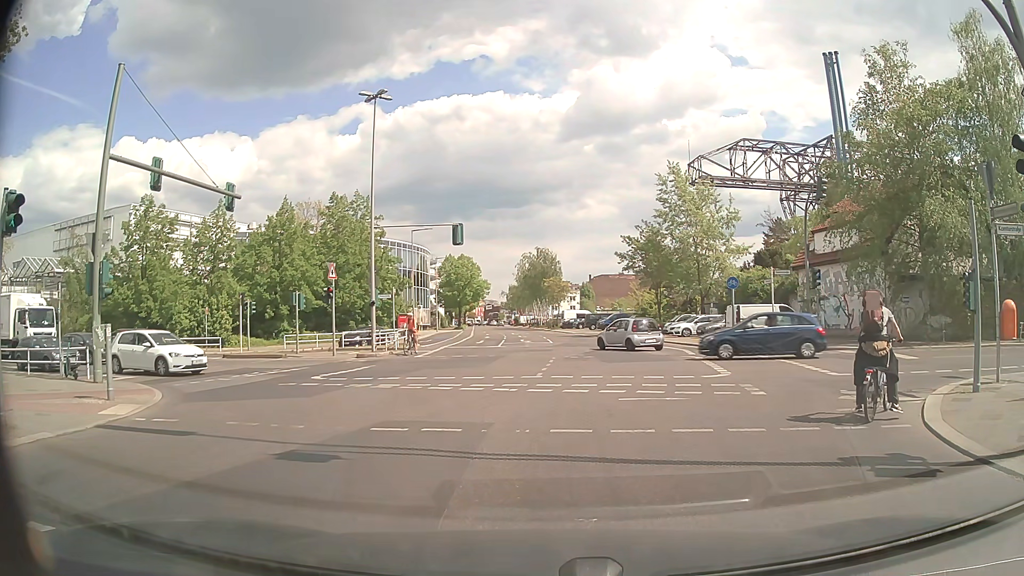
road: tertiary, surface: asphalt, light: Day
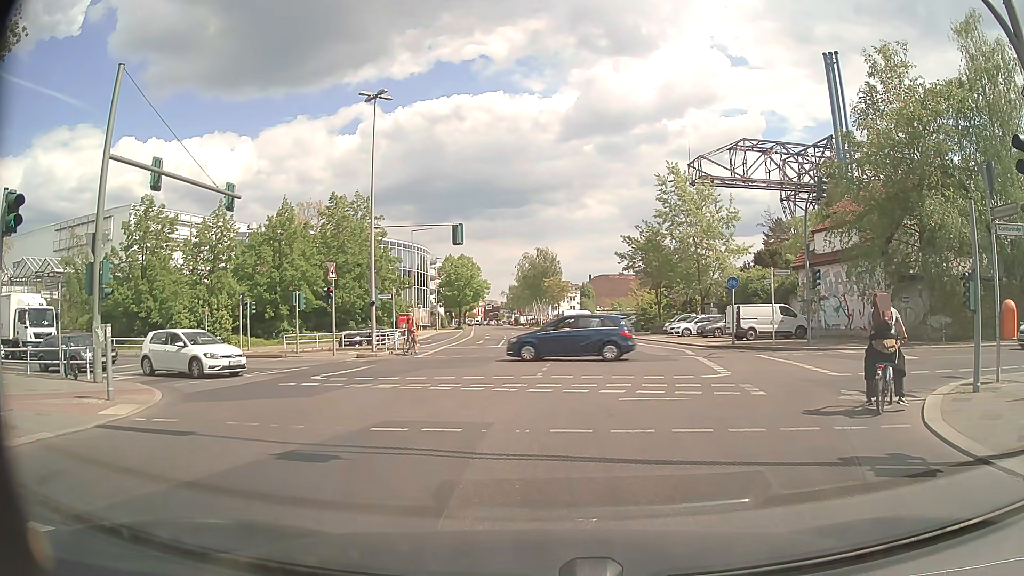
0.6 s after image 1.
(0.0, 0.0) m; 0°
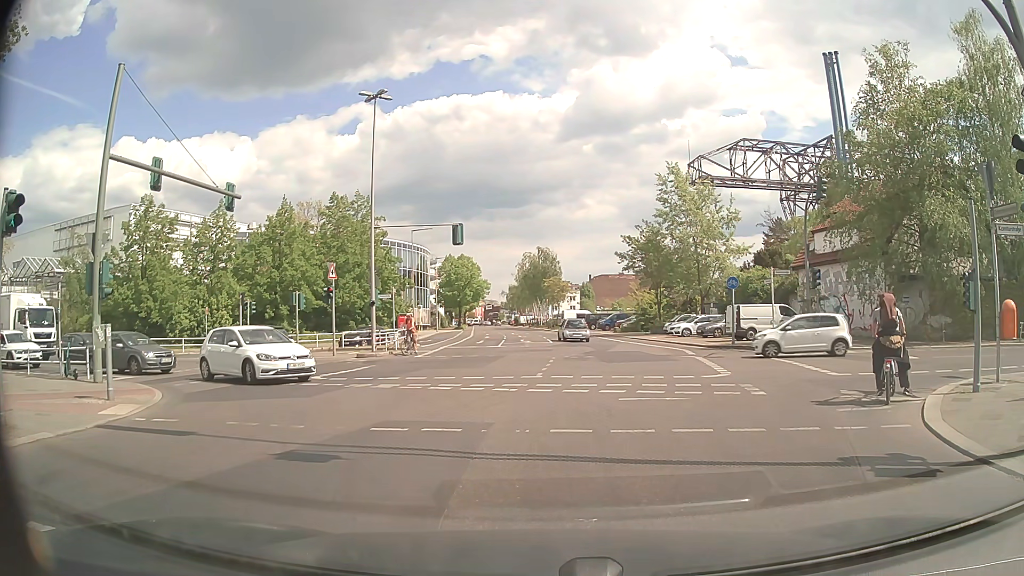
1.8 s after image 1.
(0.0, 0.0) m; 0°
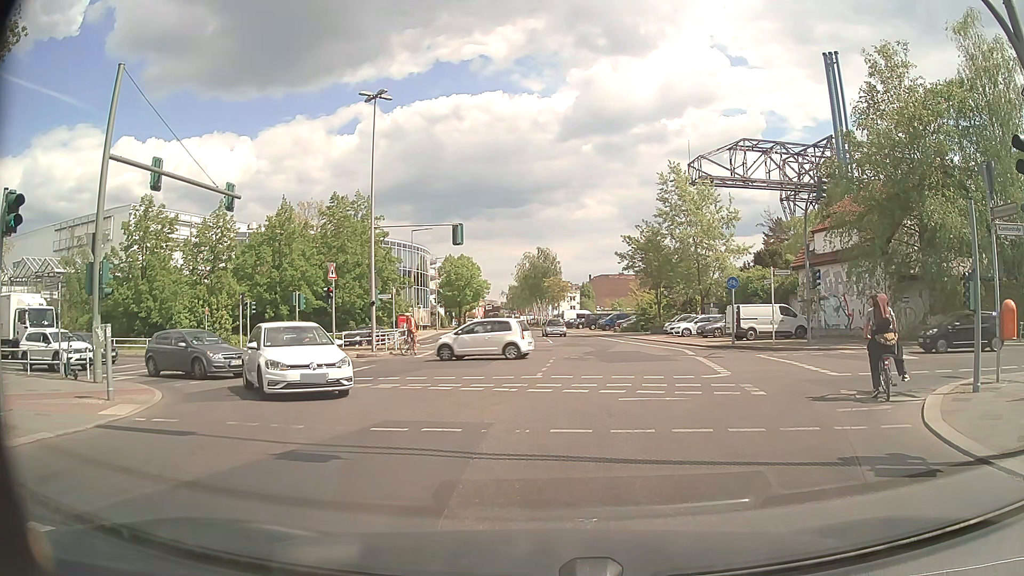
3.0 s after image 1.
(0.0, 0.0) m; 0°
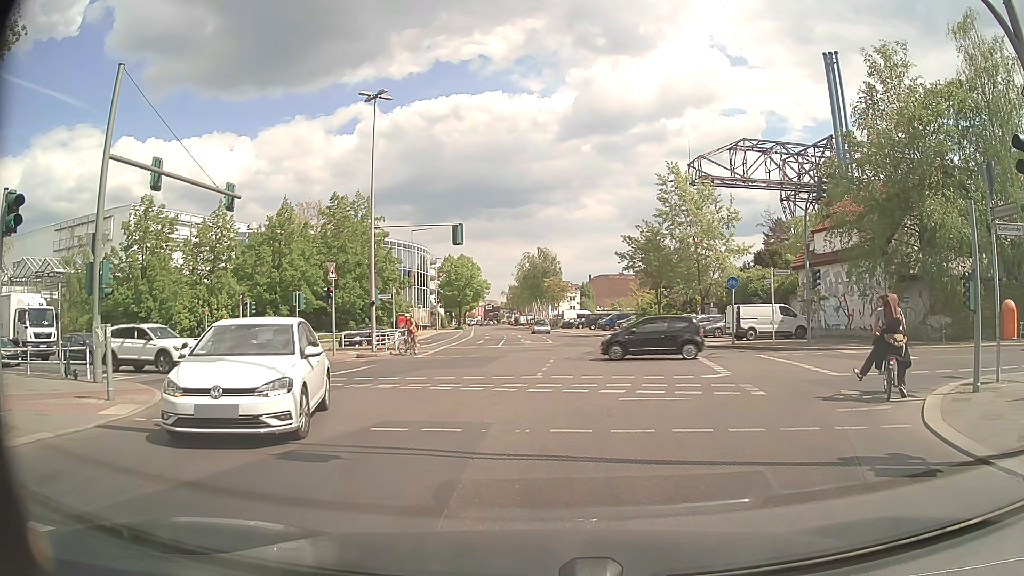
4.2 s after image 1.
(0.0, 0.0) m; 0°
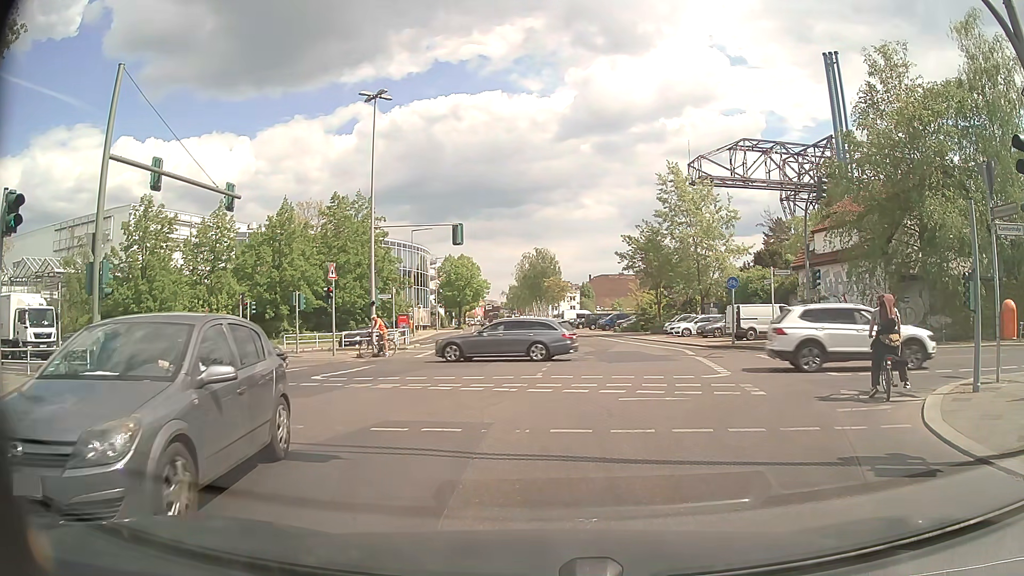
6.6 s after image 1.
(0.0, 0.0) m; 0°
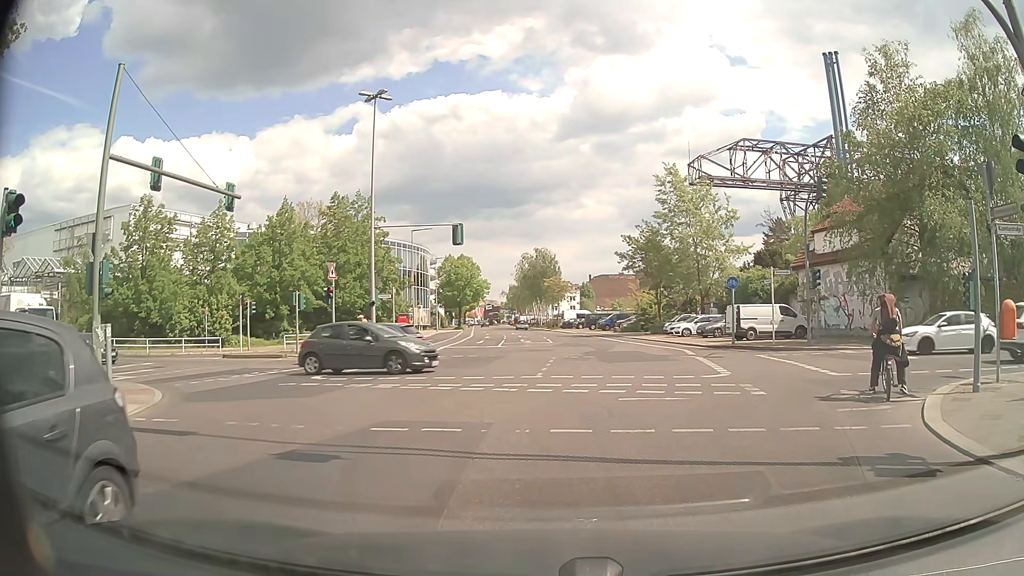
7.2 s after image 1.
(0.0, 0.0) m; 0°
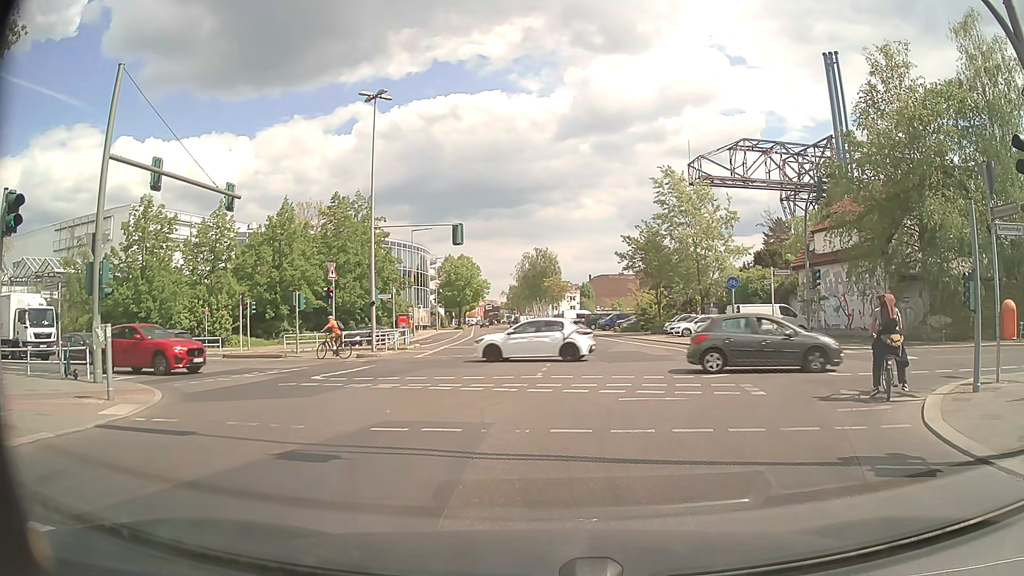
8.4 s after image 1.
(0.0, 0.0) m; 0°
(0, +10) (0, +20) (-8, +26) (-17, +30) (-27, +32) (-37, +34) (-46, +37) (-56, +39) (-66, +41) (-75, +43) m
